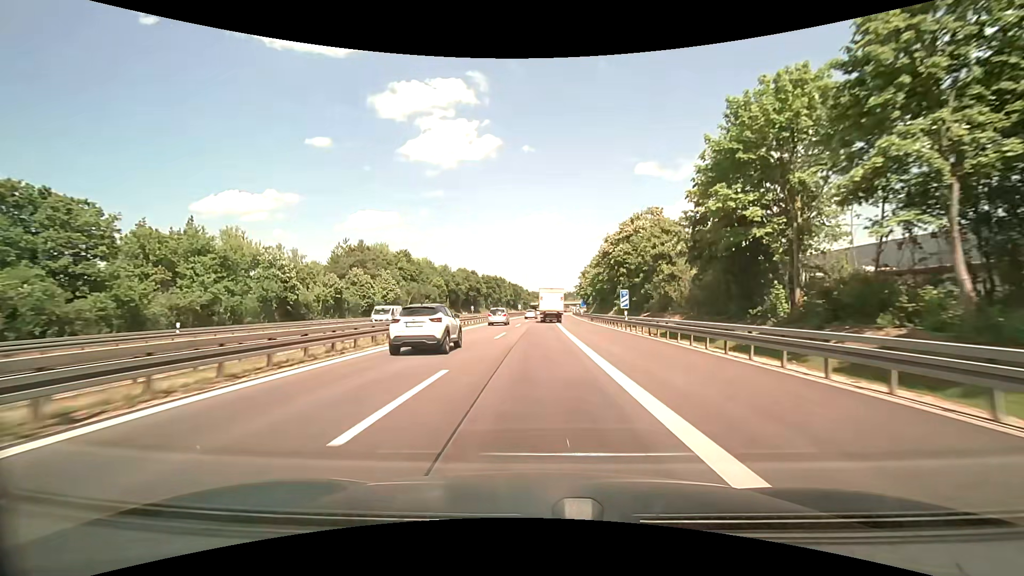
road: motorway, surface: asphalt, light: Day
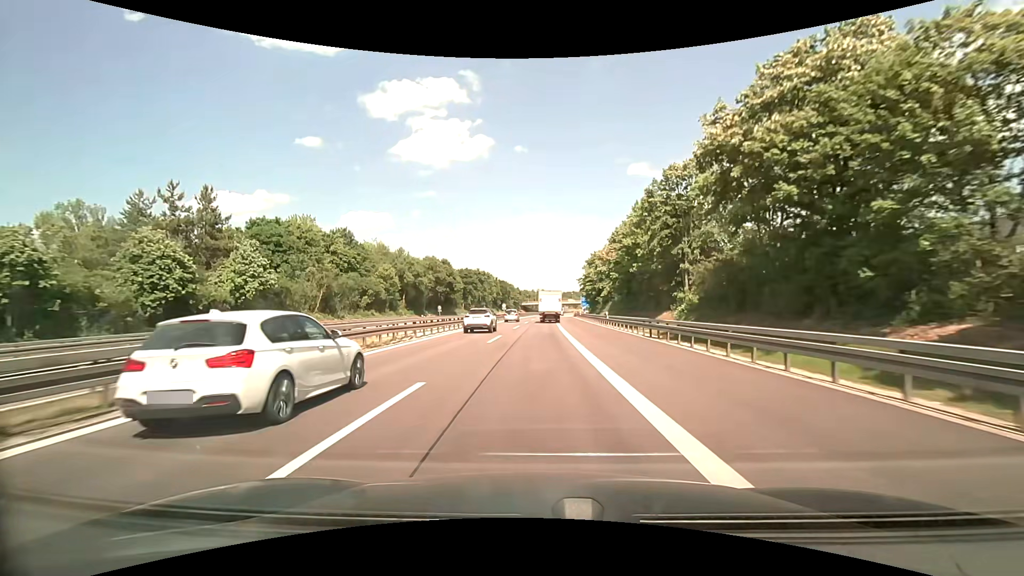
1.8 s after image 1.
(+0.3, +38.8) m; +1°
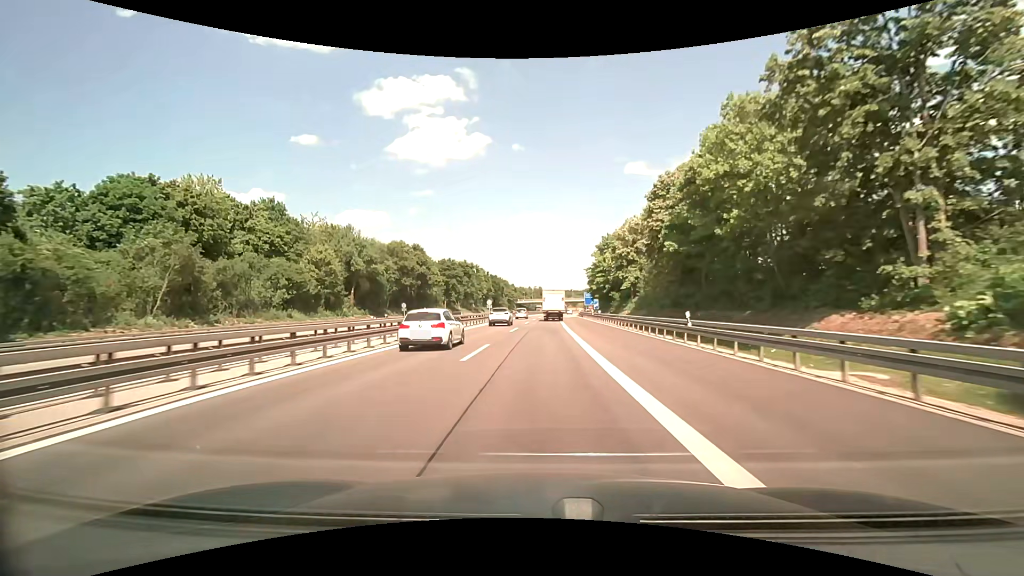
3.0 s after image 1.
(+0.1, +26.1) m; 0°
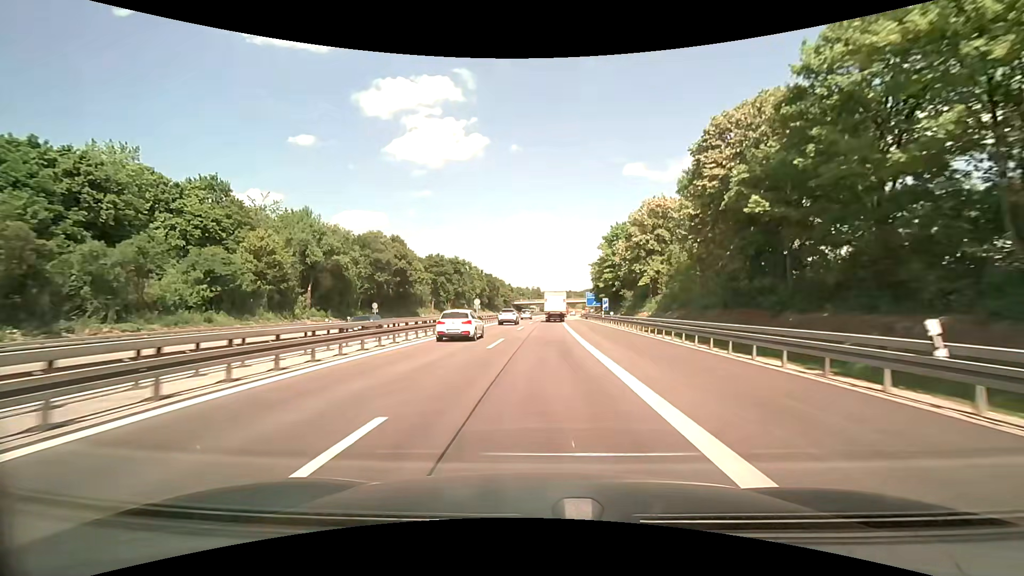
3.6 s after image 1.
(+0.1, +13.1) m; 0°
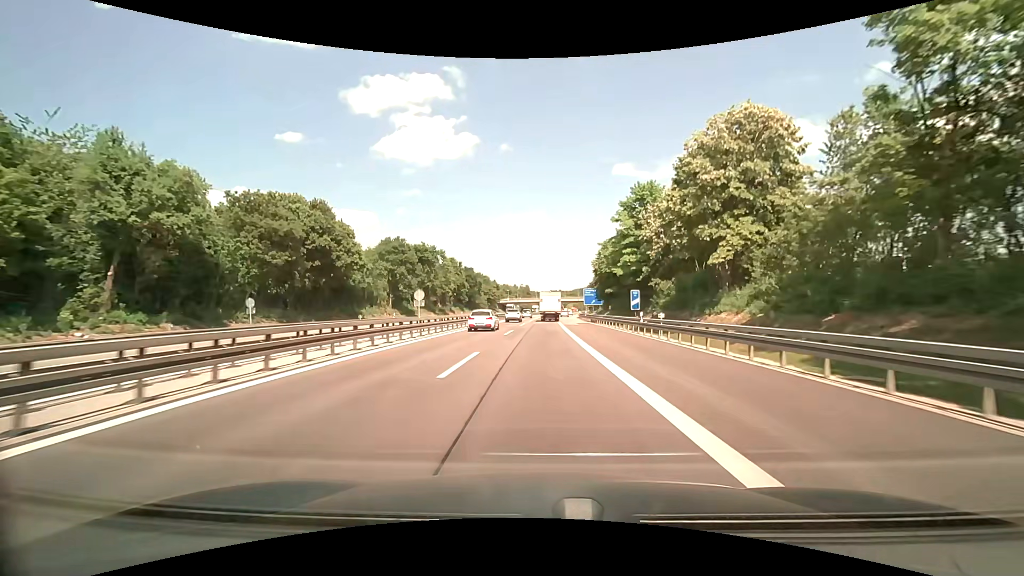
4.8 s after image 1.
(+0.3, +26.3) m; +1°
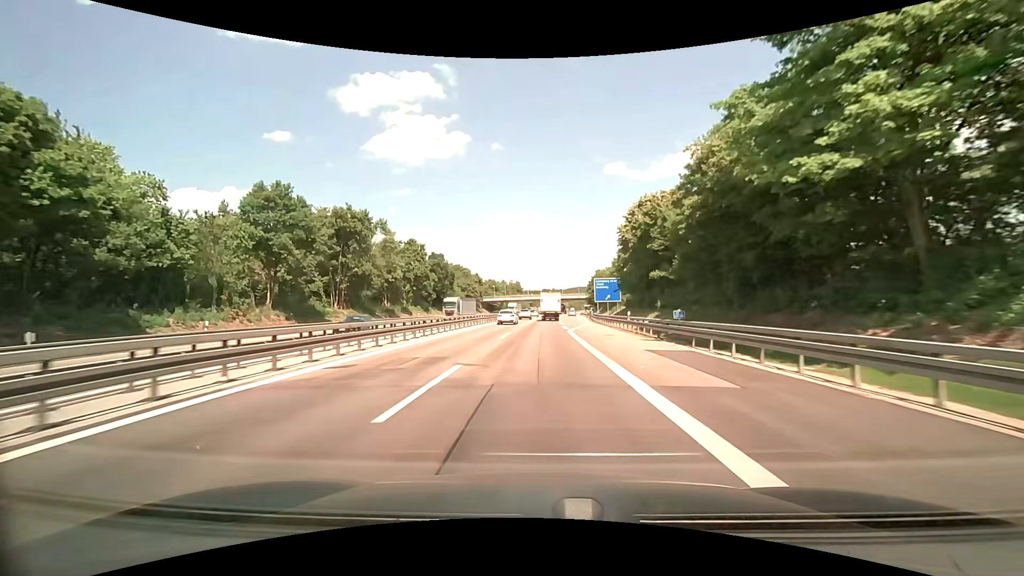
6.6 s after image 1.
(+0.3, +39.7) m; +1°
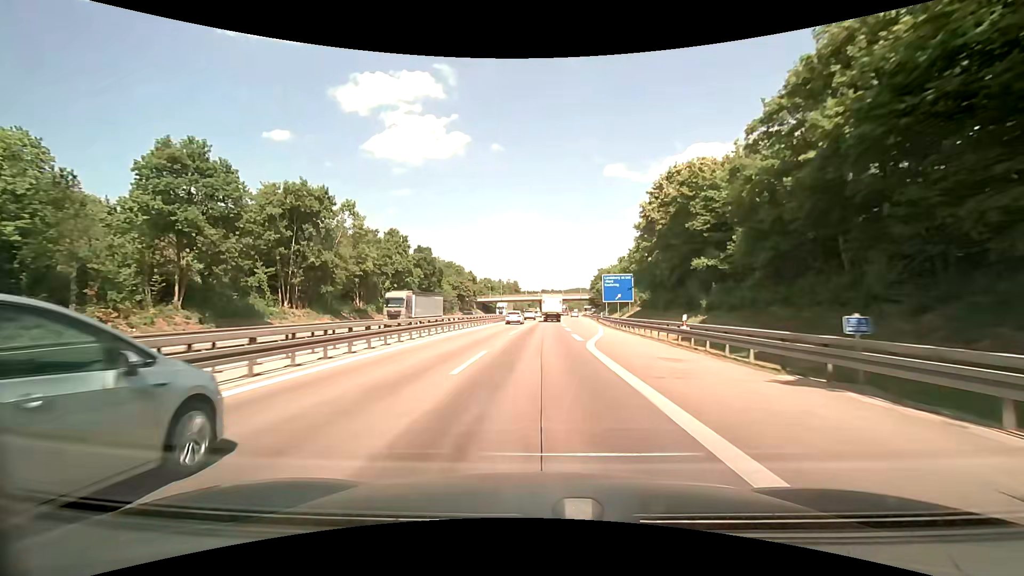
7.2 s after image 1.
(0.0, +13.3) m; 0°
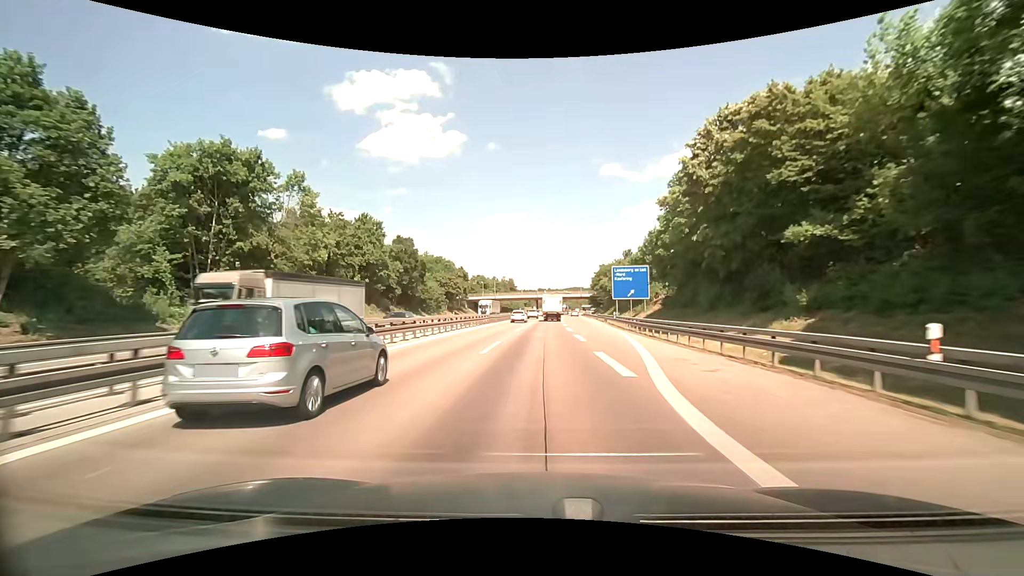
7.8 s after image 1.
(0.0, +13.4) m; +1°
